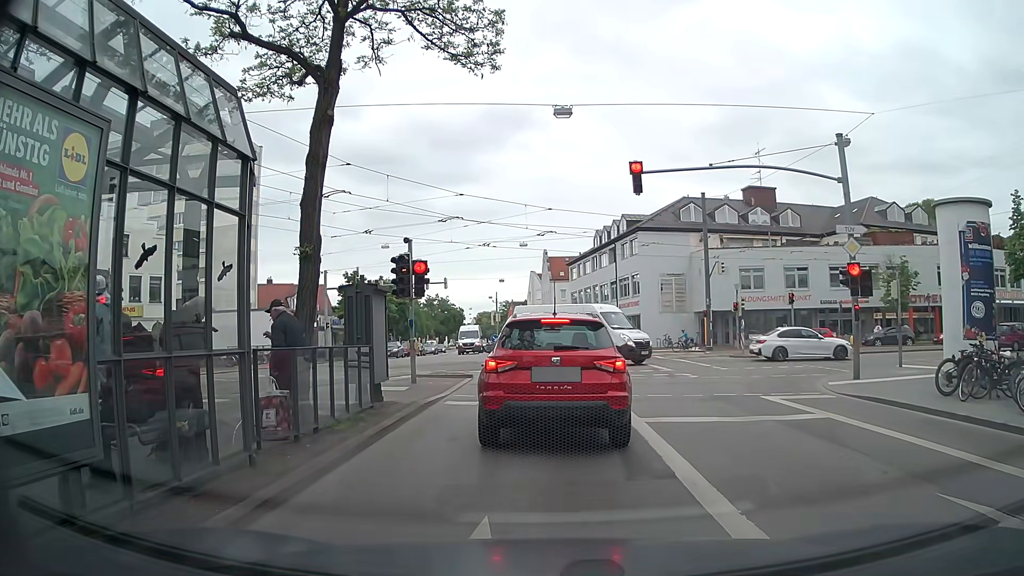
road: tertiary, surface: asphalt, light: Day
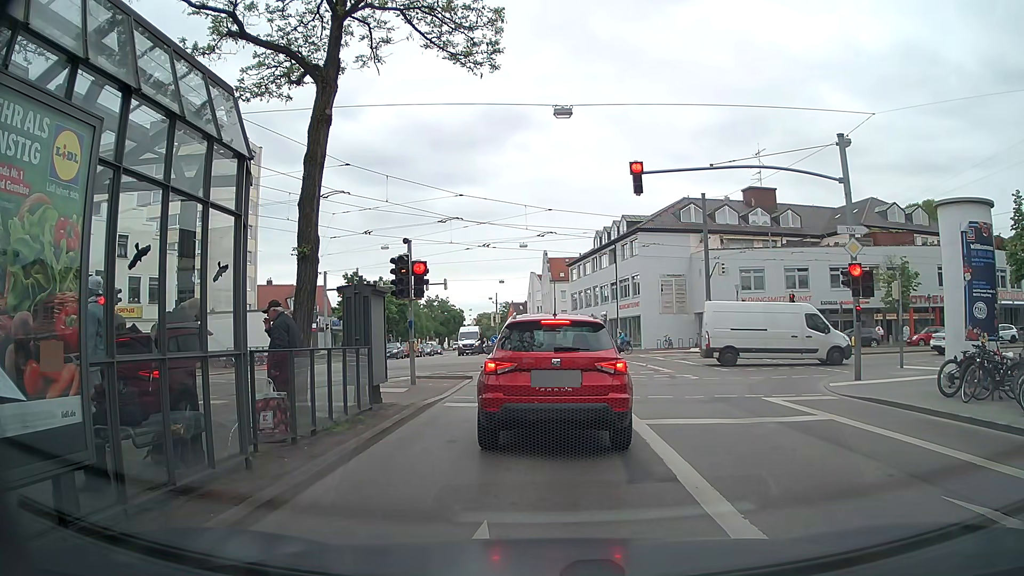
(0.0, +0.2) m; 0°
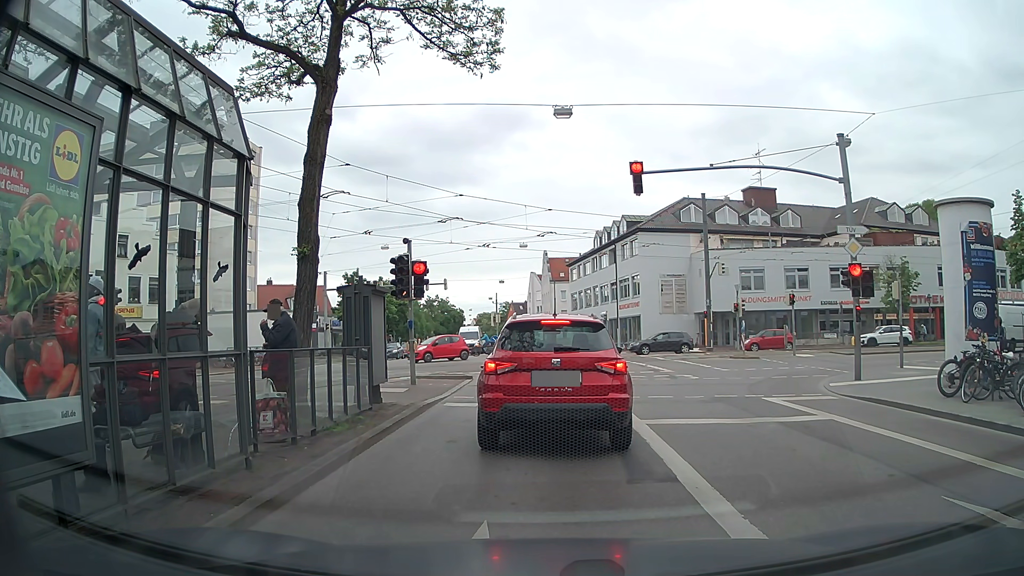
(0.0, 0.0) m; 0°
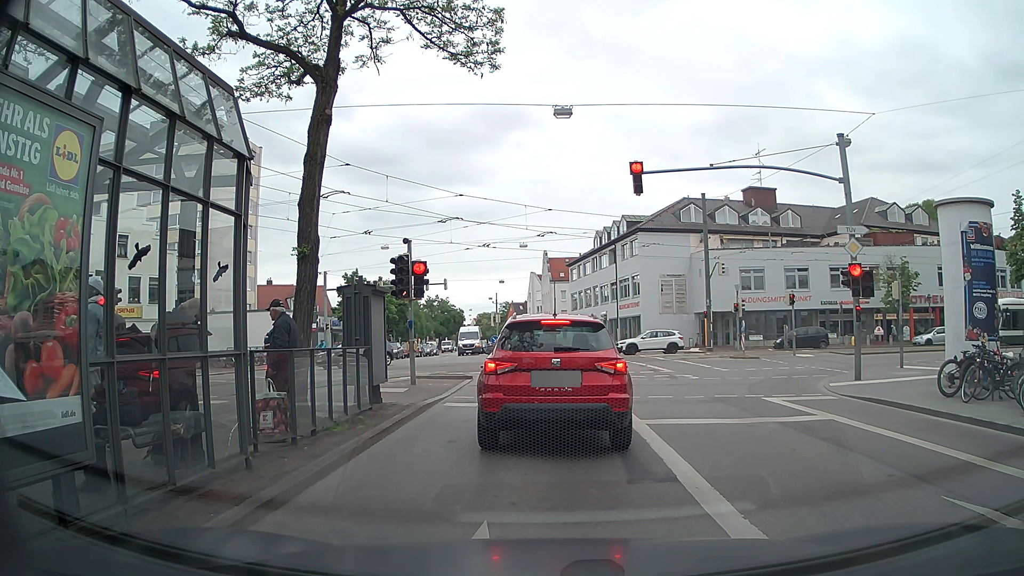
(0.0, 0.0) m; 0°
